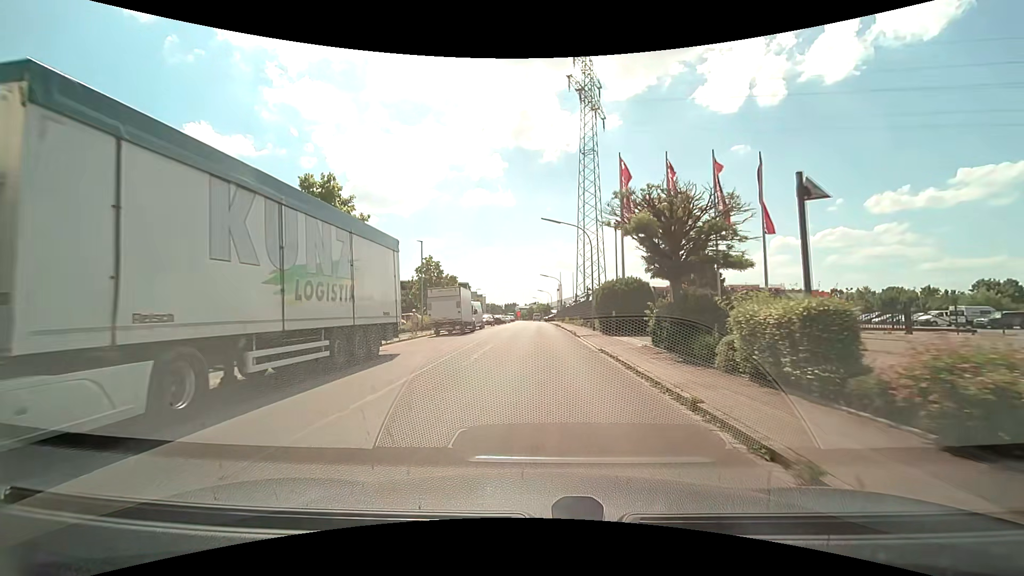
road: unclassified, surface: asphalt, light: Day
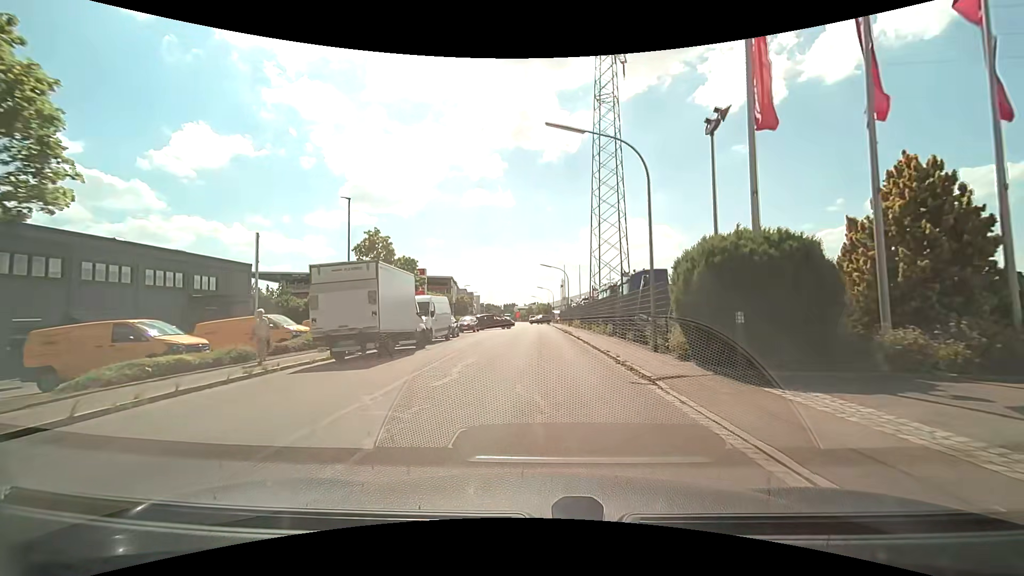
(+0.1, +16.7) m; +1°
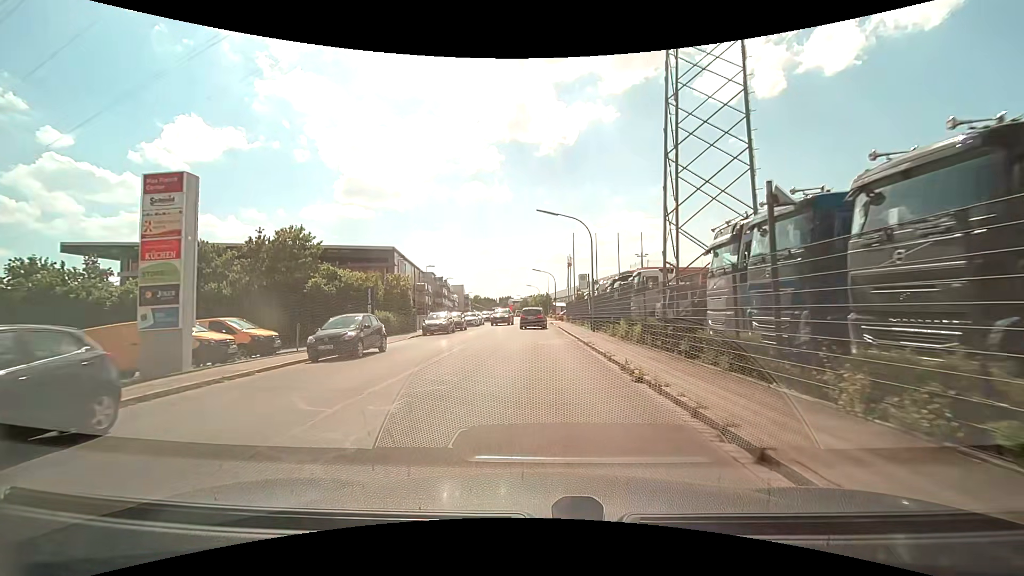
(0.0, +28.4) m; 0°
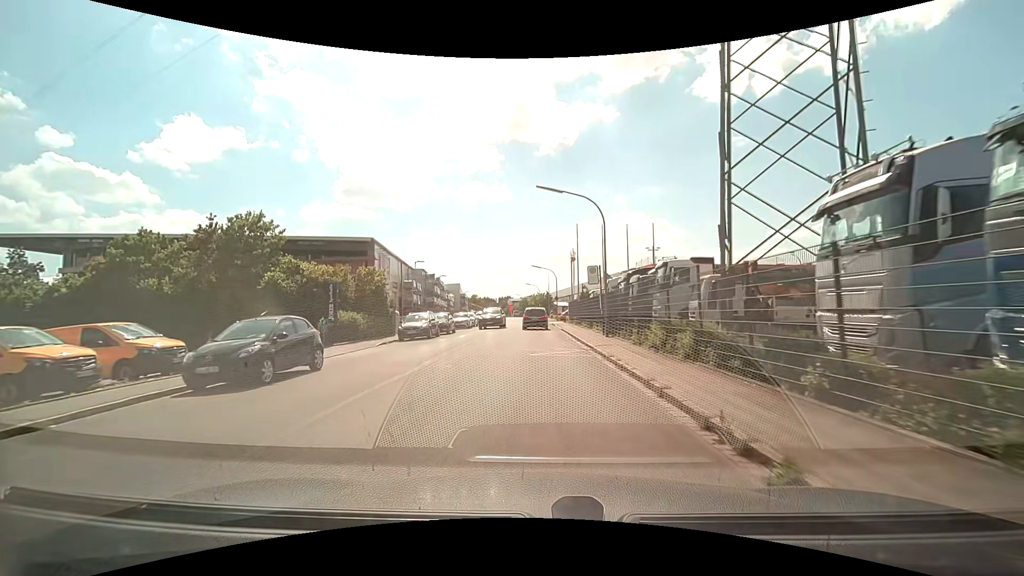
(0.0, +5.7) m; -1°
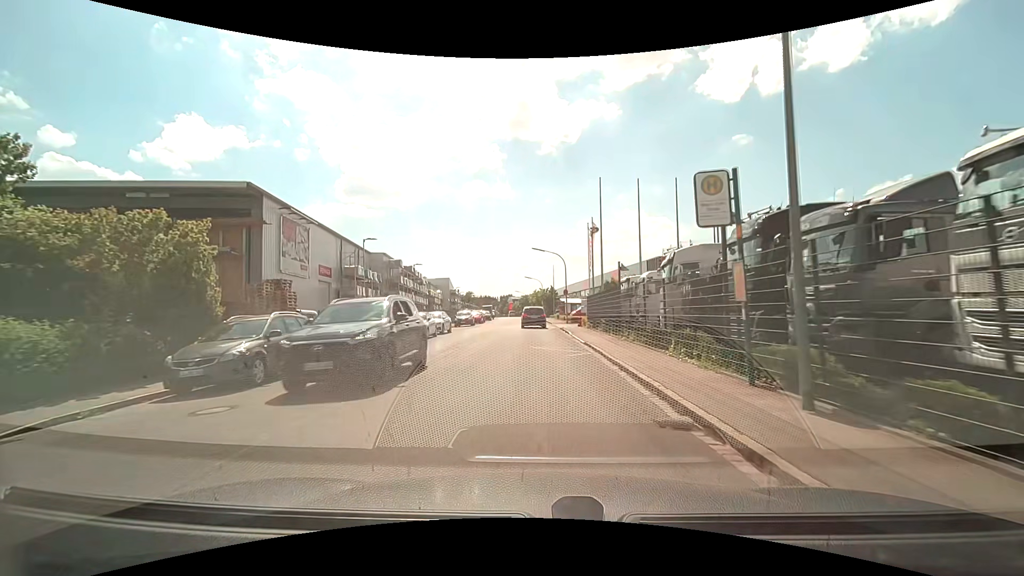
(+0.1, +17.2) m; 0°
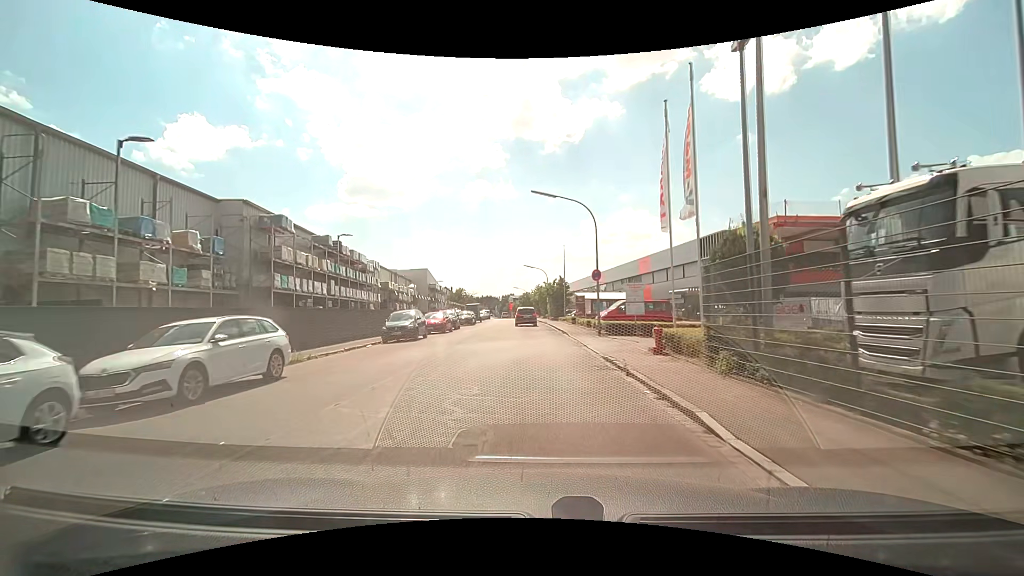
(-0.2, +23.3) m; 0°
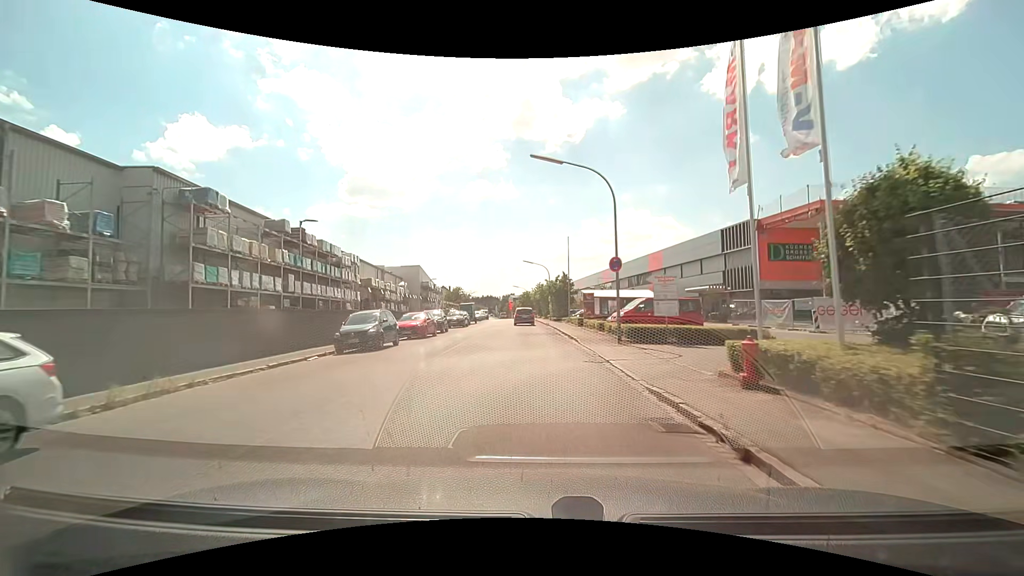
(0.0, +5.9) m; 0°
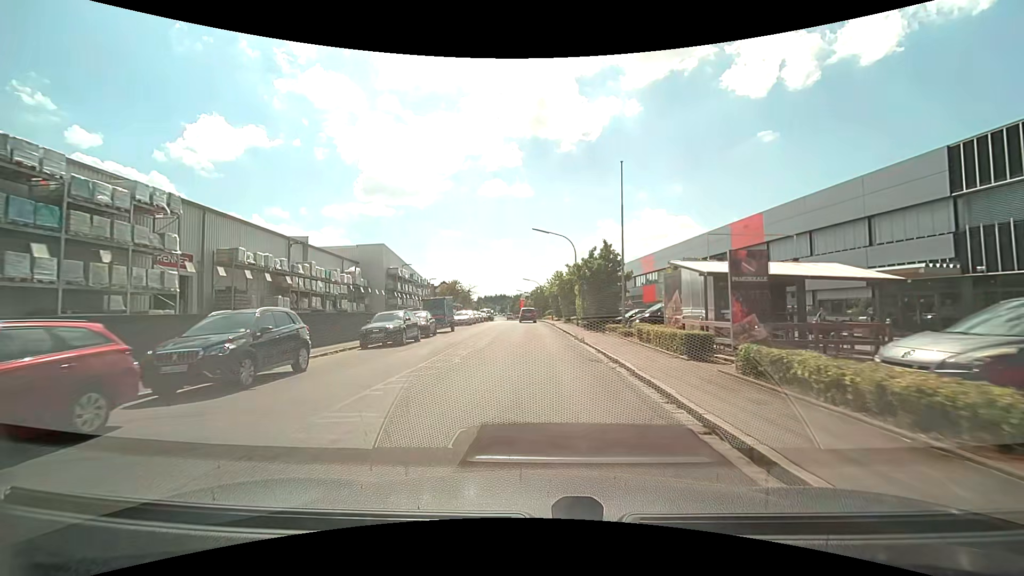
(-0.2, +23.8) m; -1°
(0, +10) (0, +20) (-1, +30) (-1, +40) (-1, +50) (-2, +60) (-2, +70) (-3, +80) (-3, +90) (-4, +100) m
